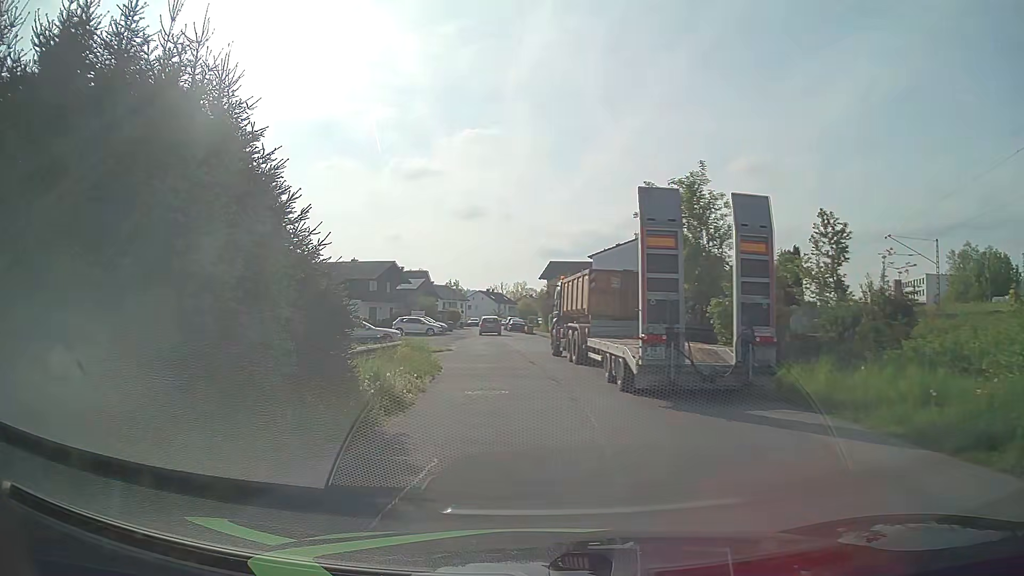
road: residential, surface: asphalt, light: Day
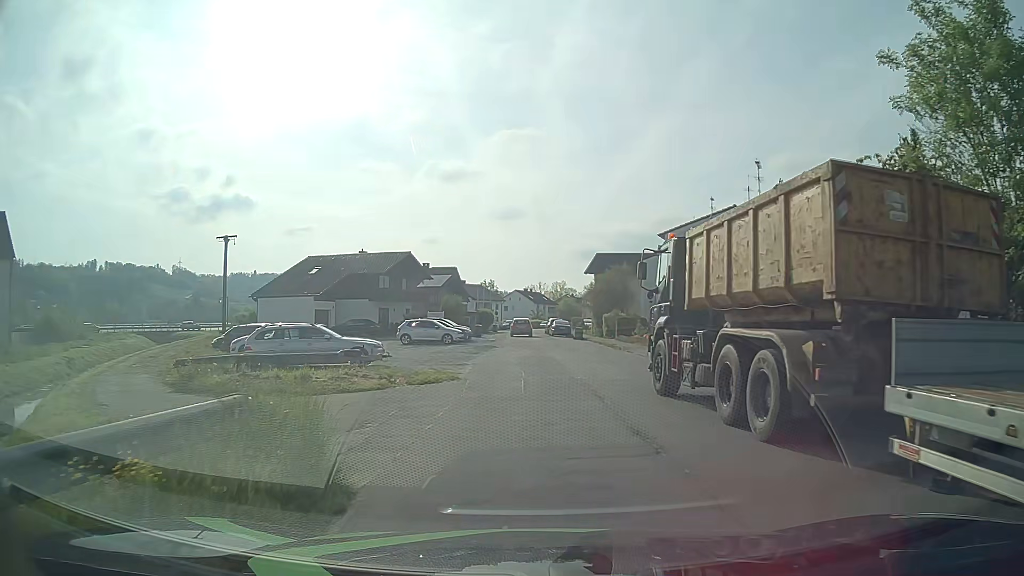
(-0.9, +14.0) m; -4°
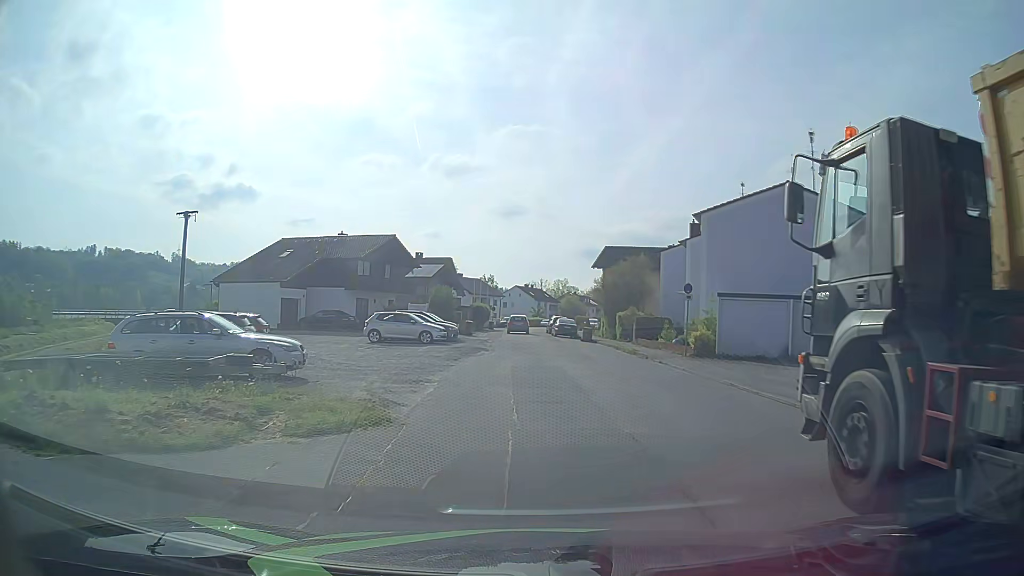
(0.0, +8.2) m; -1°
(0, +10) (0, +20) (0, +30) (0, +40) (0, +50) (0, +60) (0, +70) (0, +80) (+1, +90) (+3, +100) m
